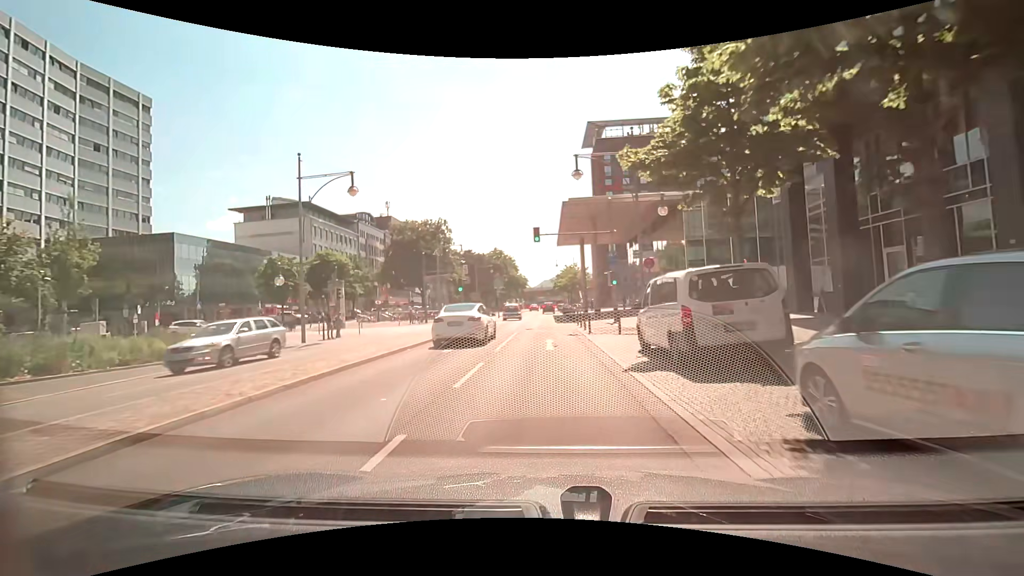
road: primary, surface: asphalt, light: Day
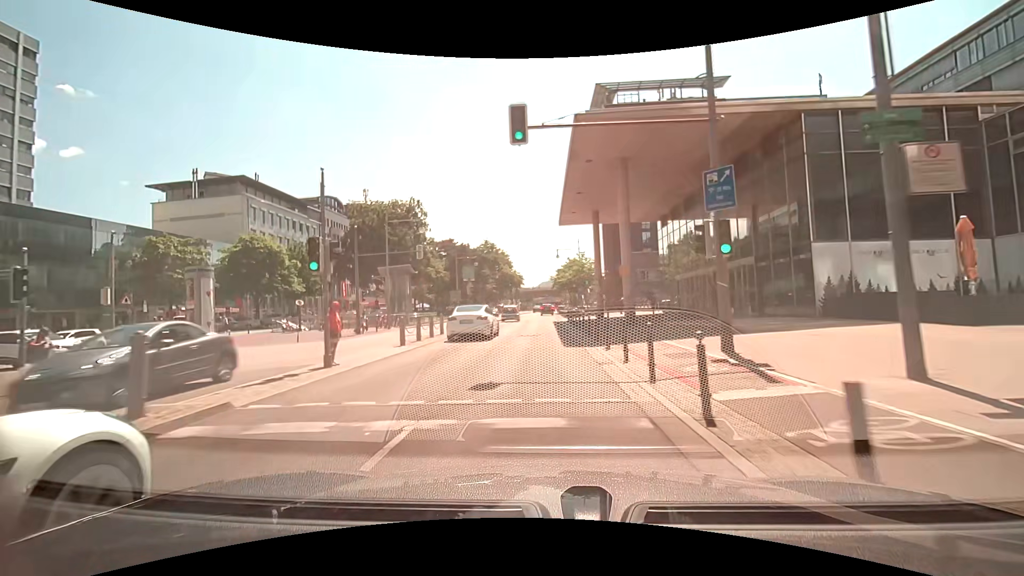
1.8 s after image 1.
(+0.3, +19.2) m; +1°
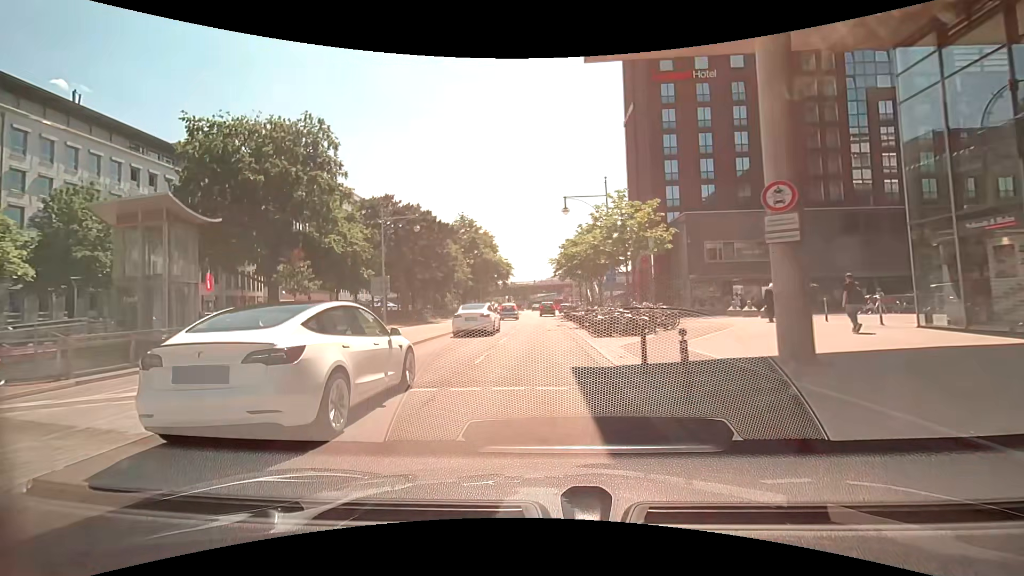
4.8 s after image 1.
(0.0, +33.4) m; 0°
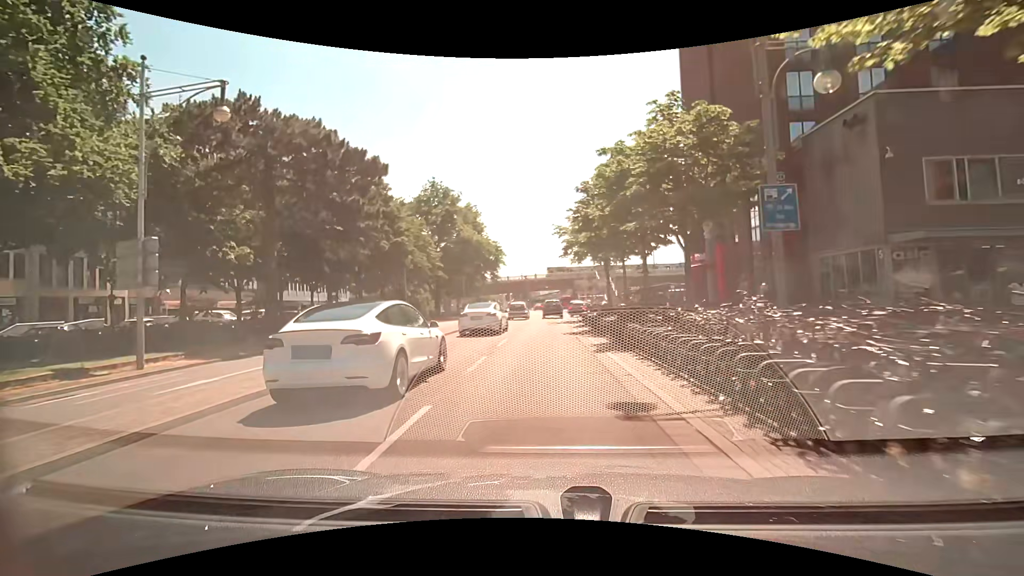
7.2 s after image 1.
(-0.2, +25.3) m; -1°
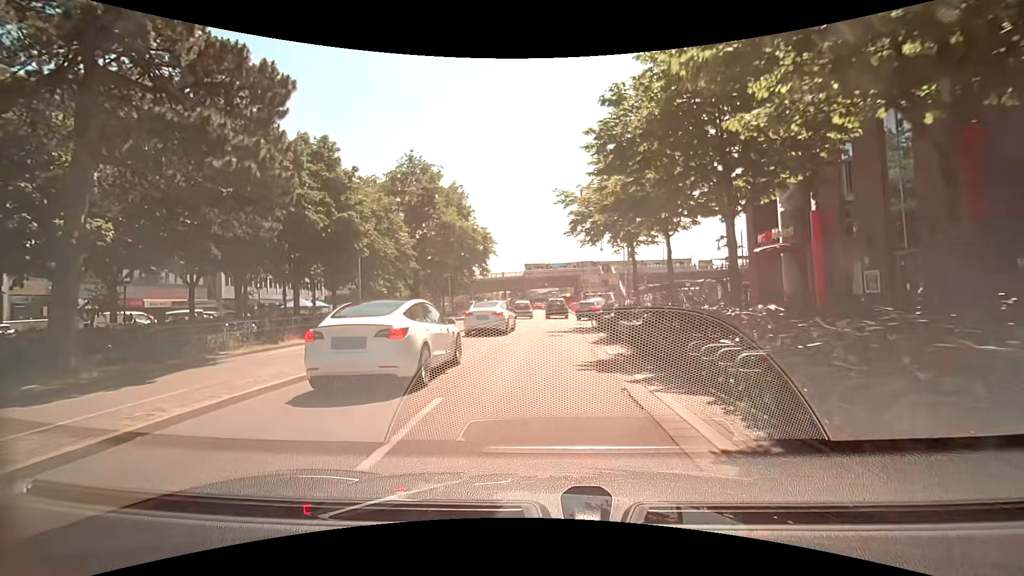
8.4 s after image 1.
(0.0, +11.4) m; 0°
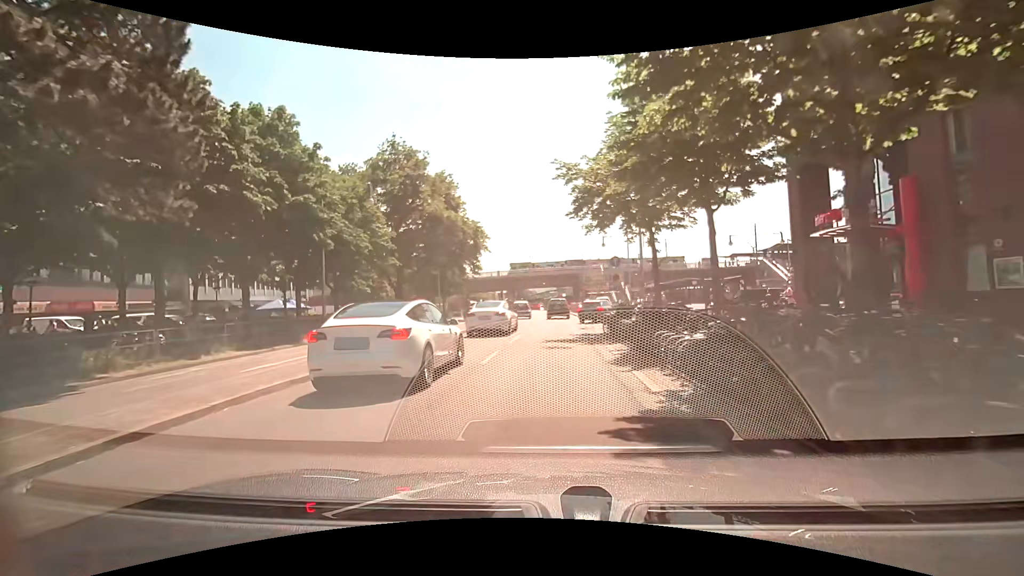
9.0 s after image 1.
(0.0, +5.4) m; 0°
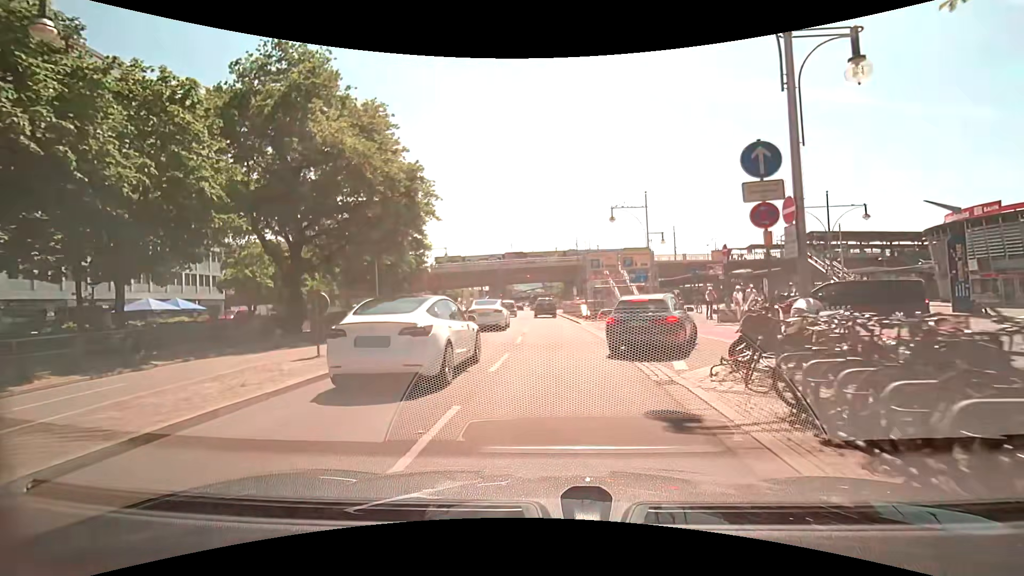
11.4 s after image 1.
(+0.1, +19.1) m; 0°
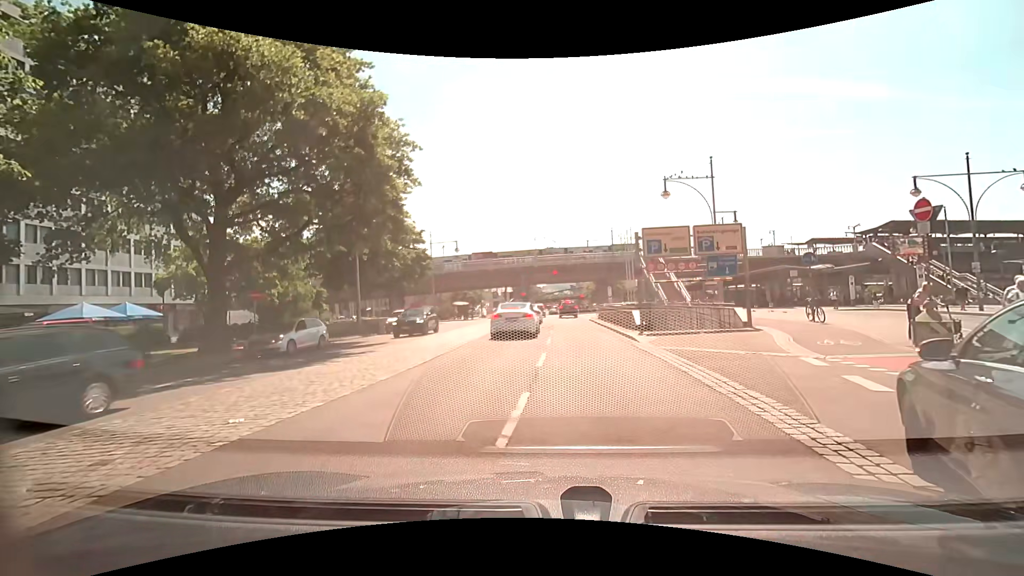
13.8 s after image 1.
(0.0, +10.2) m; -3°
